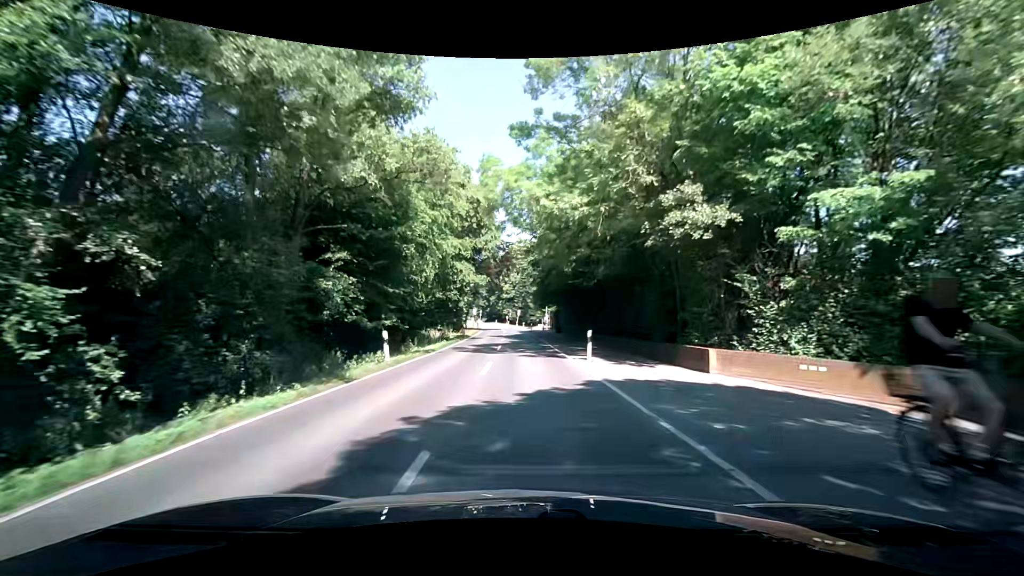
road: secondary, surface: asphalt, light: Day
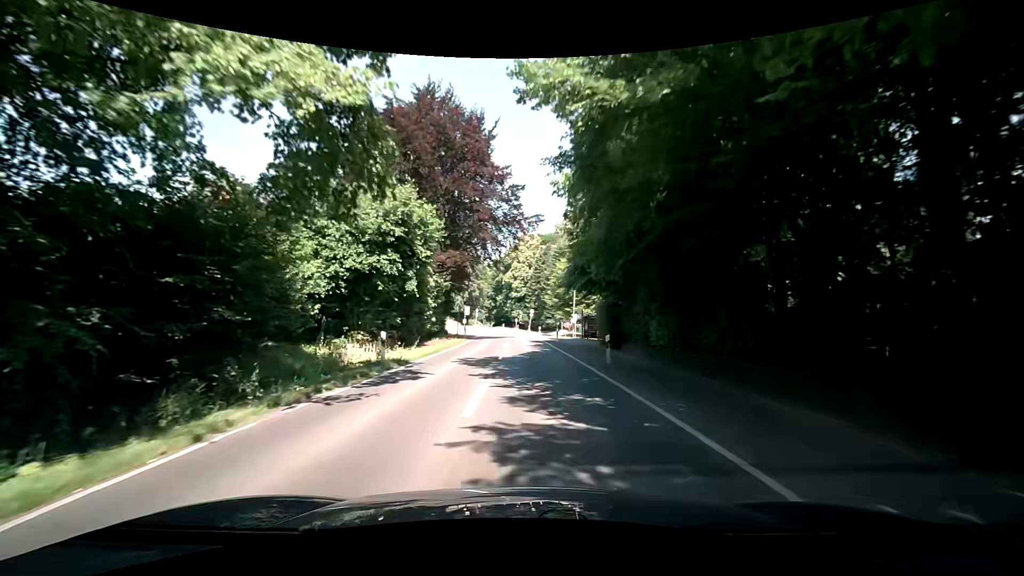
(-0.9, +30.2) m; -2°
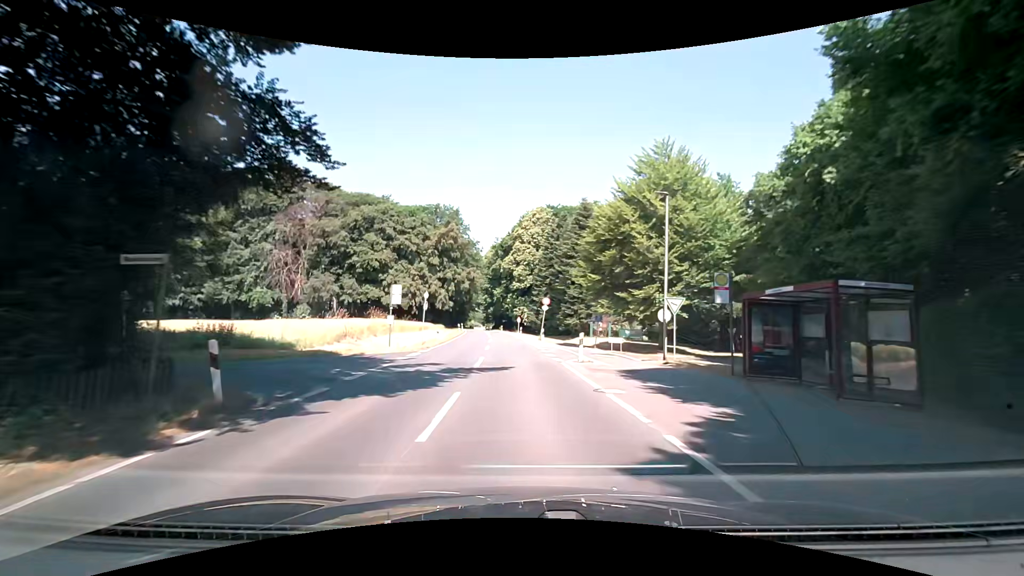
(0.0, +37.6) m; -1°
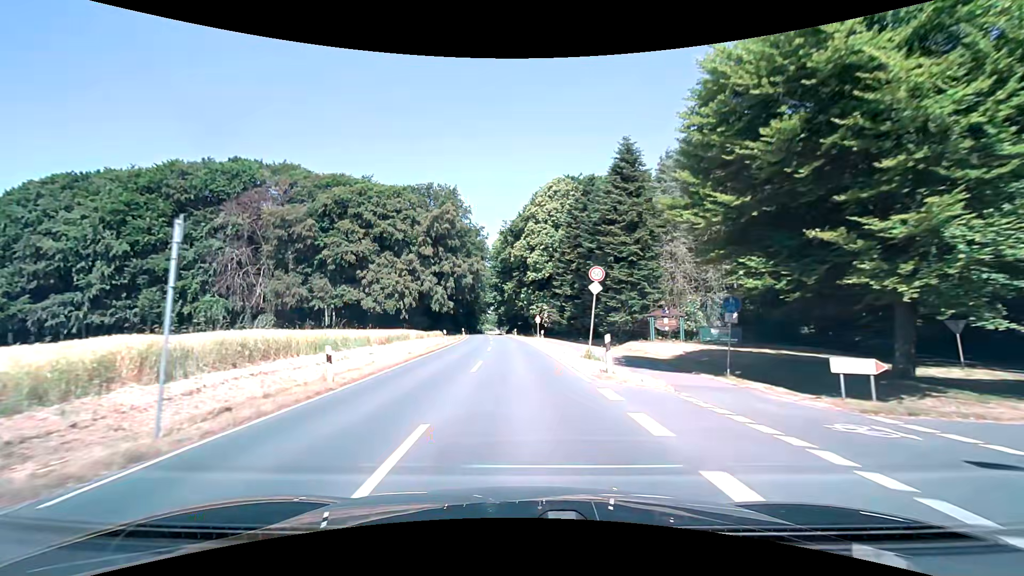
(-0.3, +22.6) m; -1°
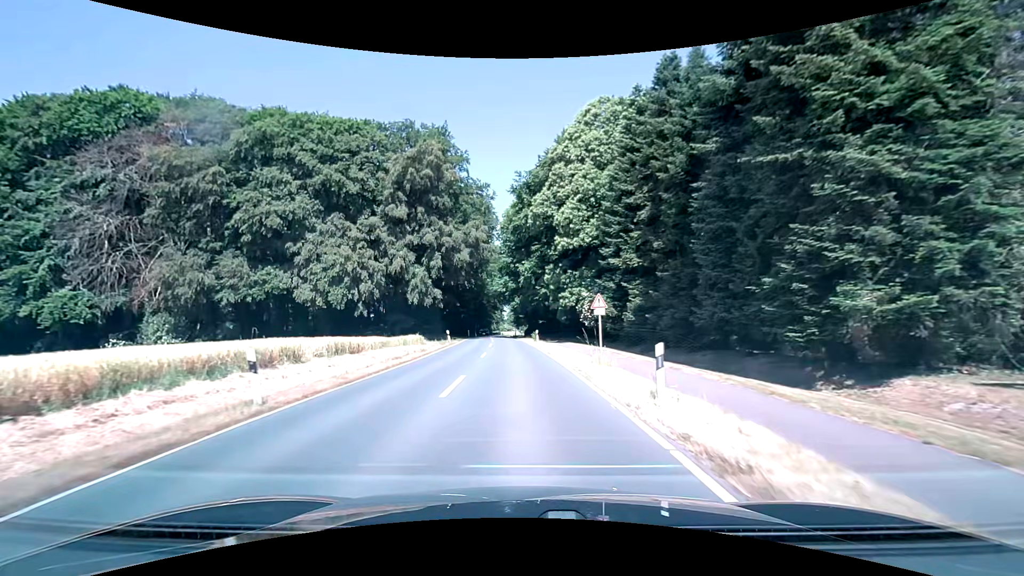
(-0.9, +30.1) m; -3°
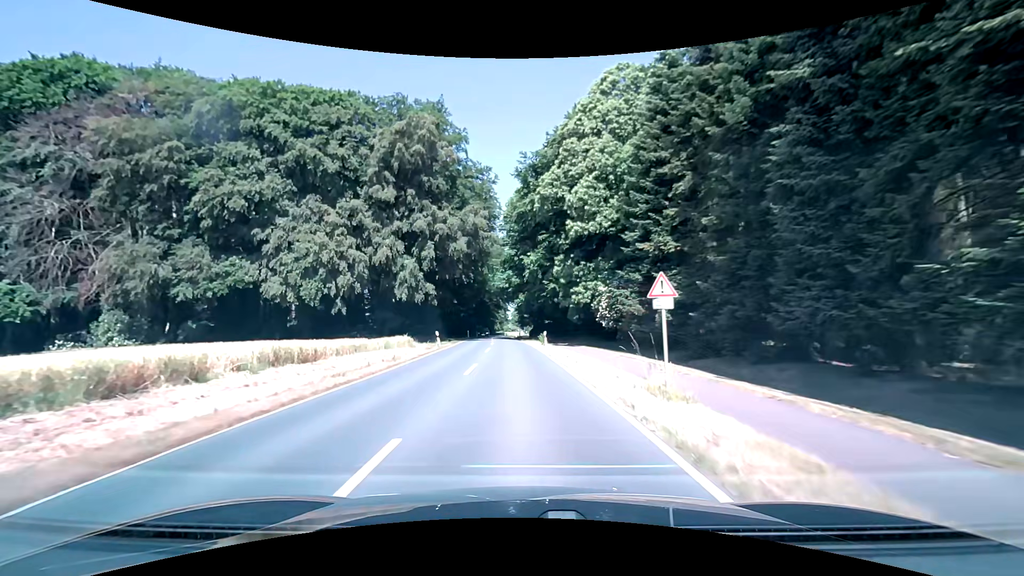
(0.0, +7.5) m; -1°
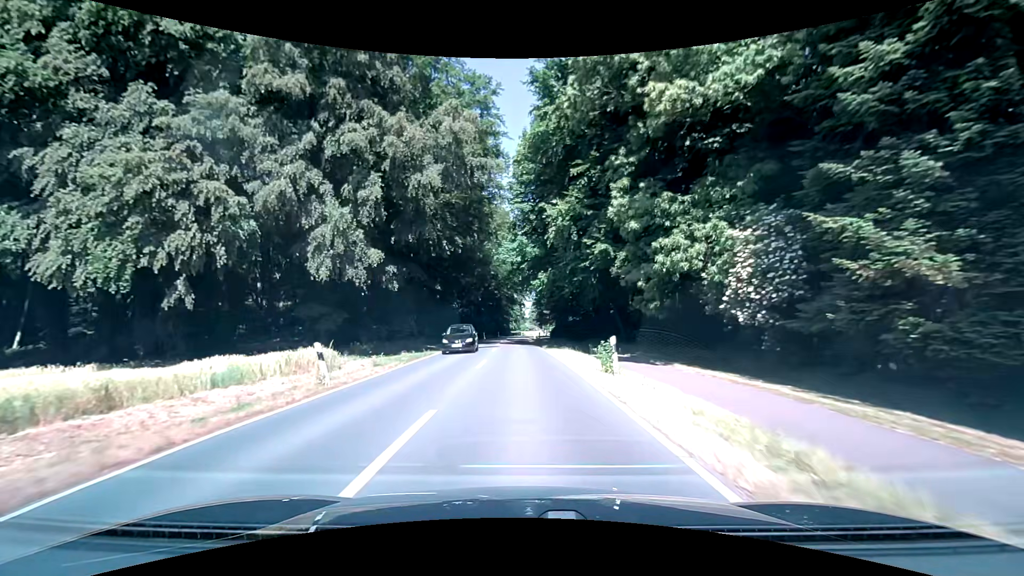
(-0.4, +22.6) m; -2°
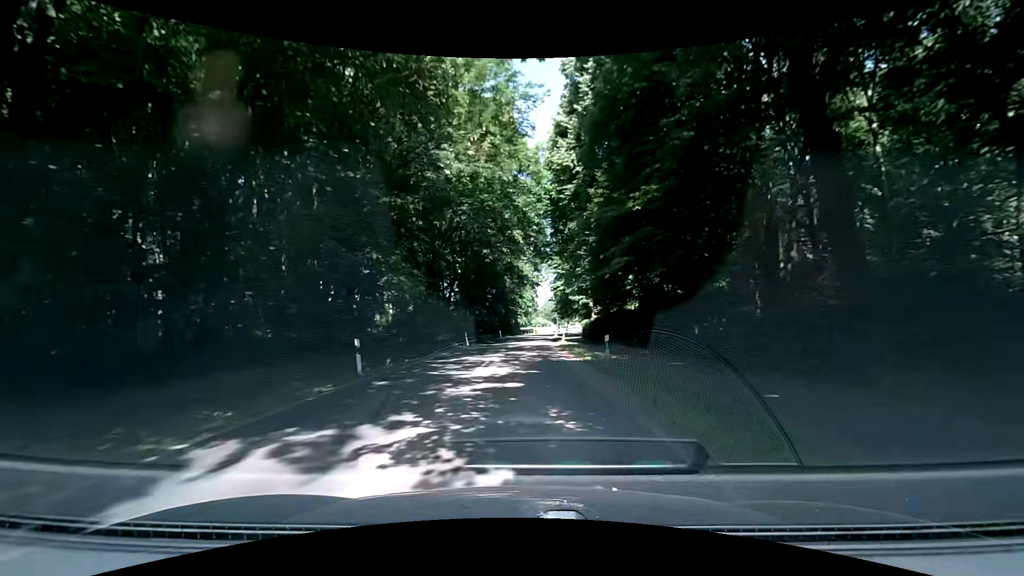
(-0.5, +37.9) m; -1°
(0, +10) (0, +20) (0, +30) (+1, +40) (+1, +50) (+1, +60) (+2, +70) (+2, +80) (+3, +90) (+4, +100) m
